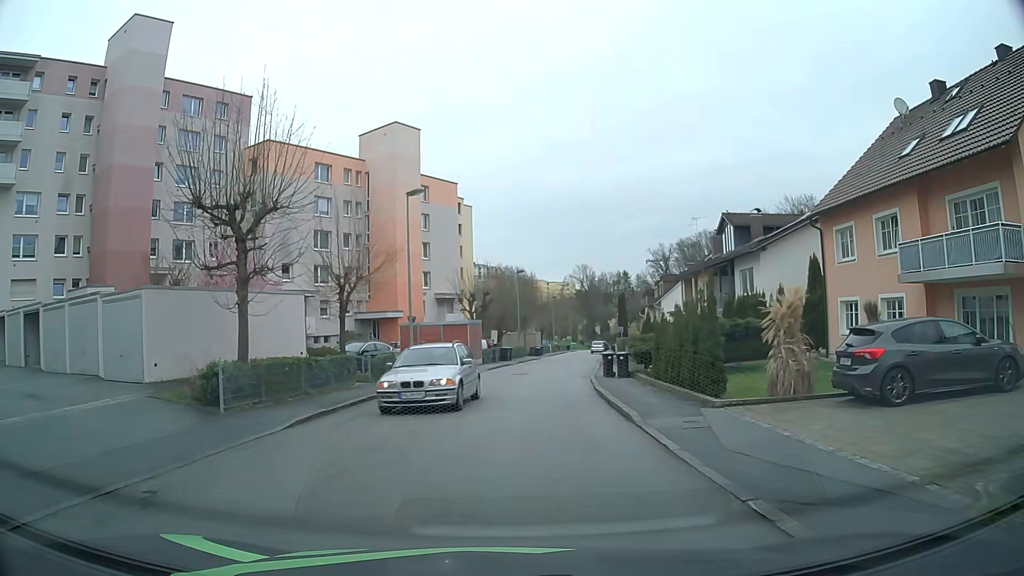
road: residential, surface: asphalt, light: Day
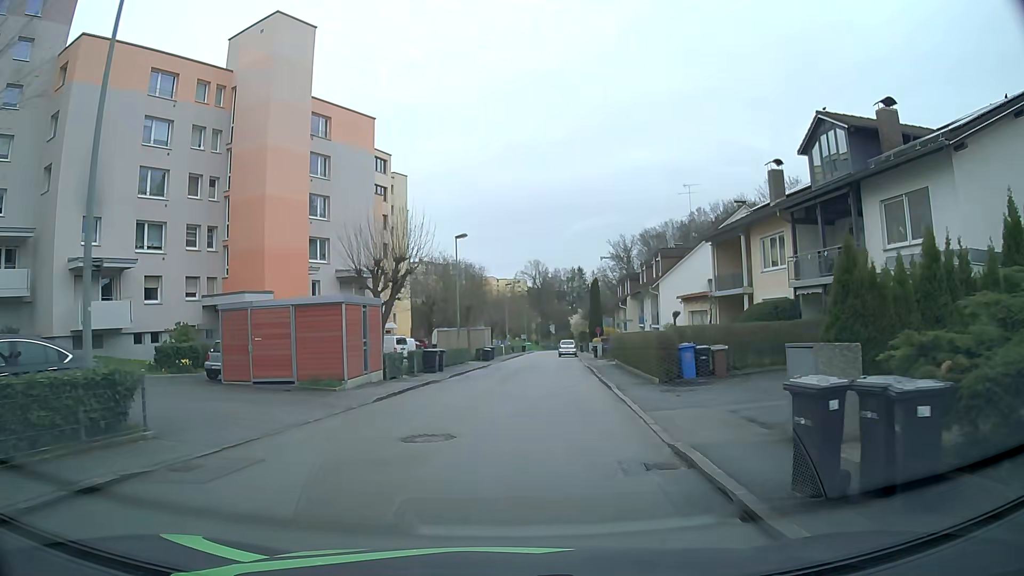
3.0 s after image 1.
(+1.0, +21.0) m; +5°
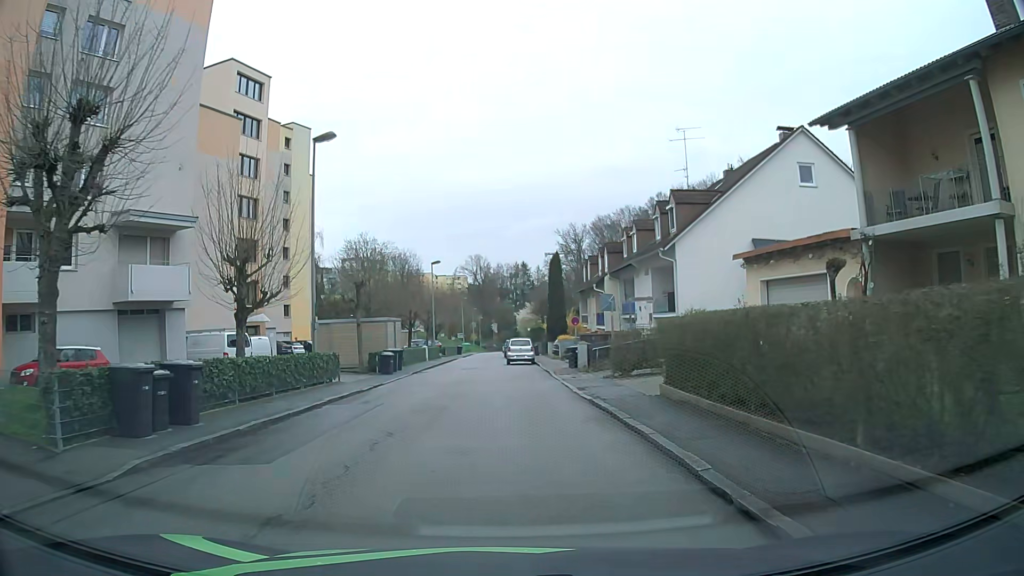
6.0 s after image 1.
(+1.2, +21.5) m; +6°
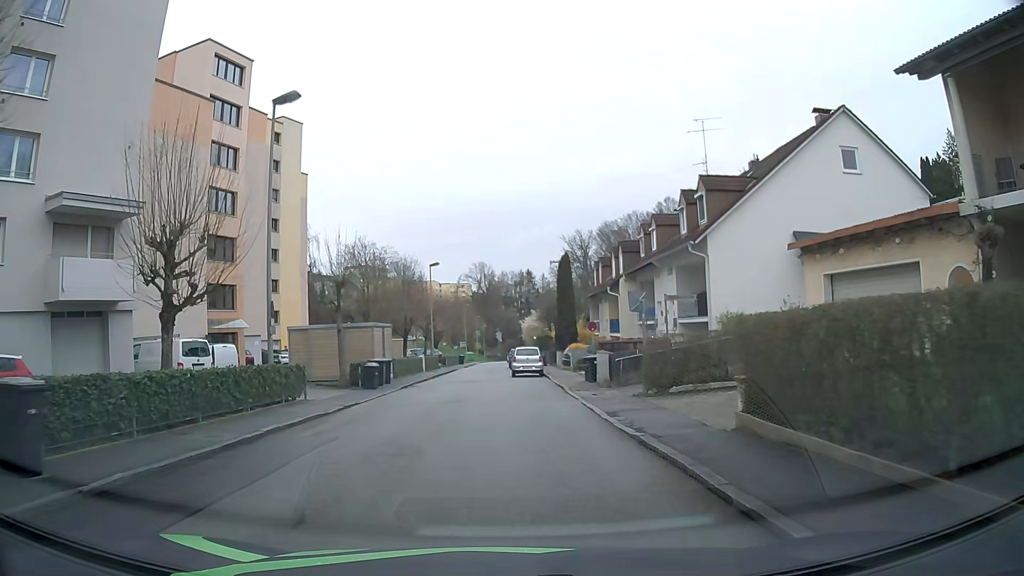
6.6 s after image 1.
(0.0, +4.7) m; -1°
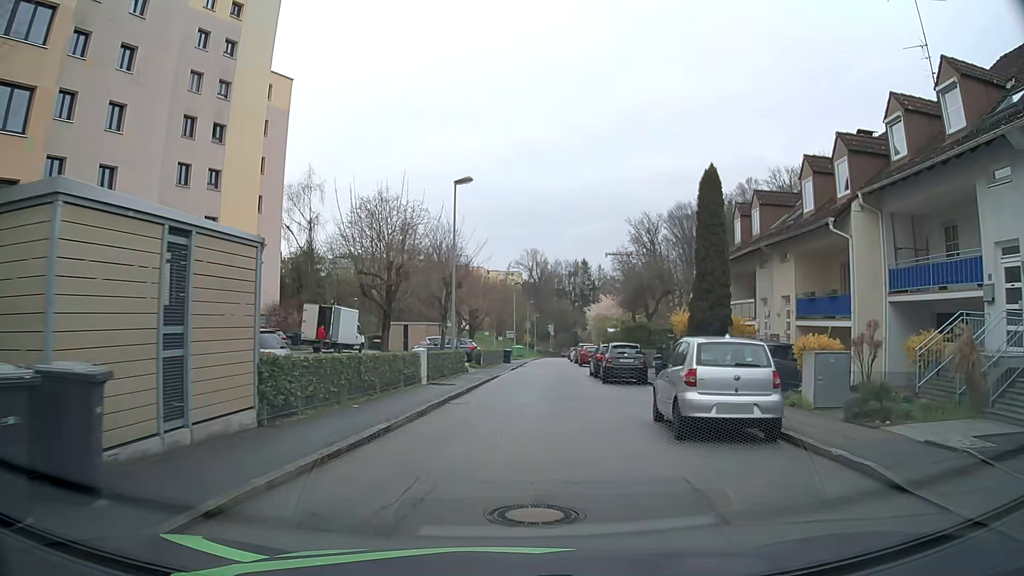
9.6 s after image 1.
(-1.4, +24.6) m; -4°
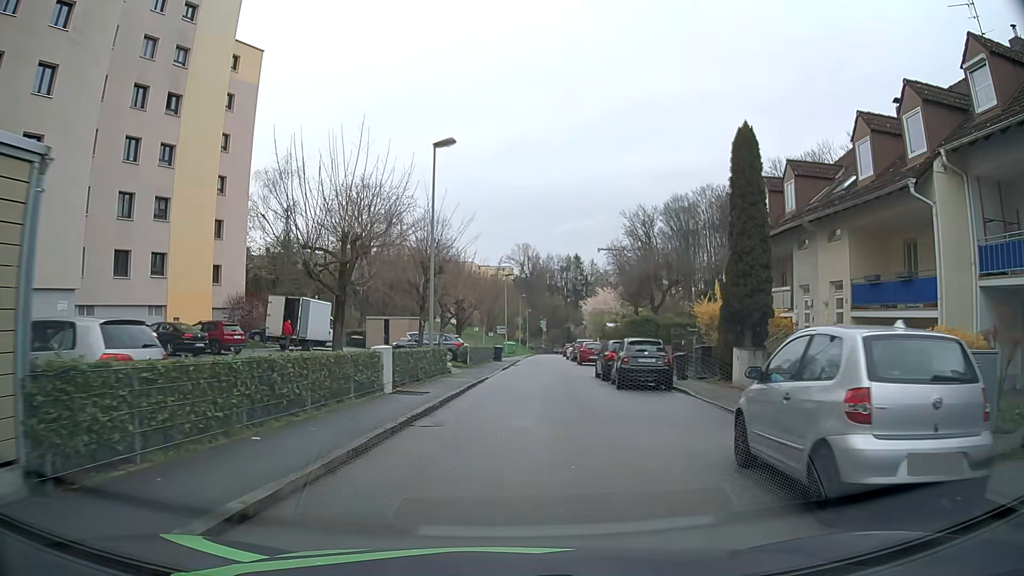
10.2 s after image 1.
(0.0, +5.0) m; +2°
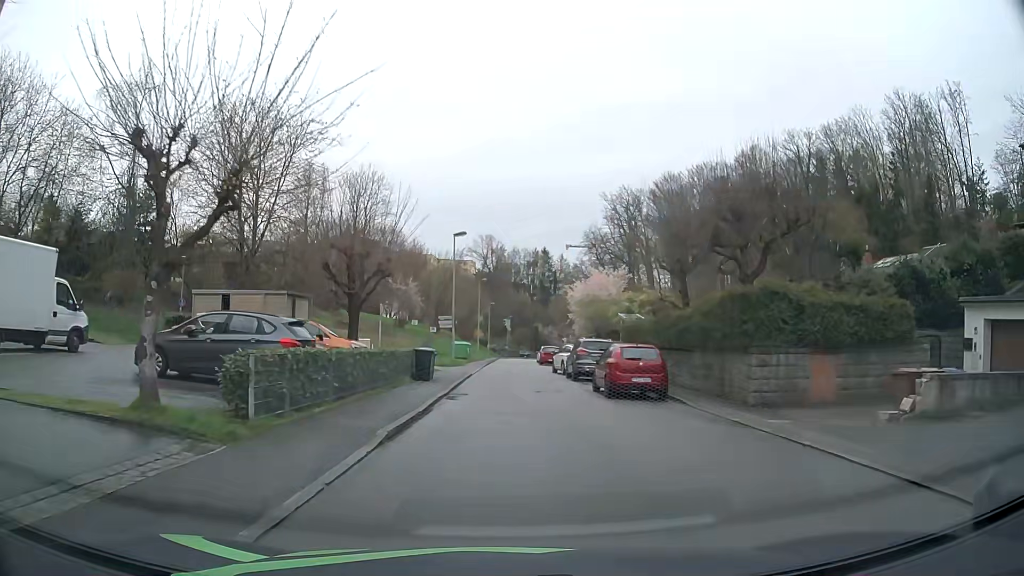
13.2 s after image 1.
(+0.5, +24.5) m; +3°
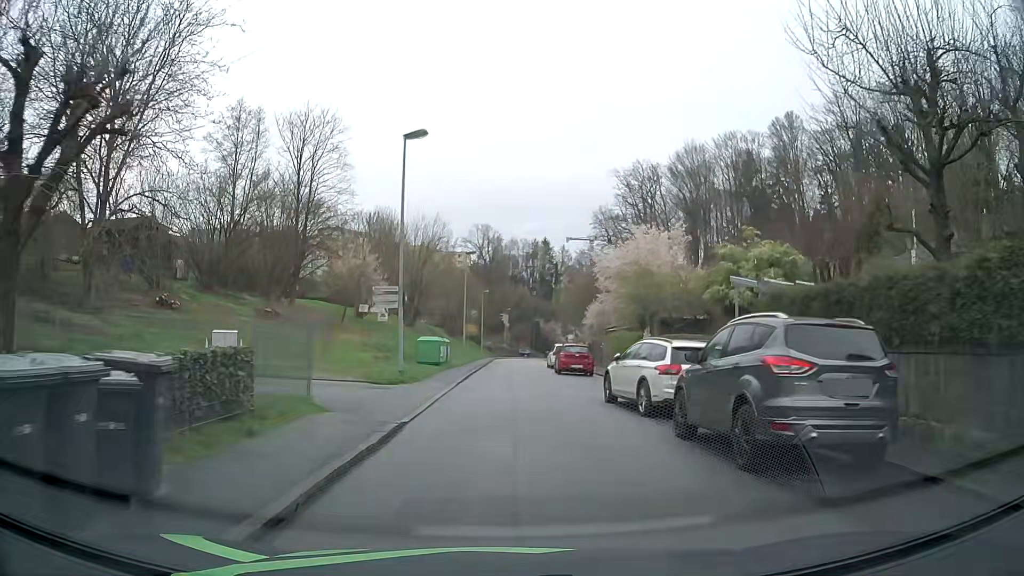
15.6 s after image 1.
(0.0, +19.5) m; 0°
(0, +10) (0, +20) (0, +30) (0, +40) (0, +50) (+1, +60) (+2, +70) (+2, +80) (+3, +90) (+3, +100) m
